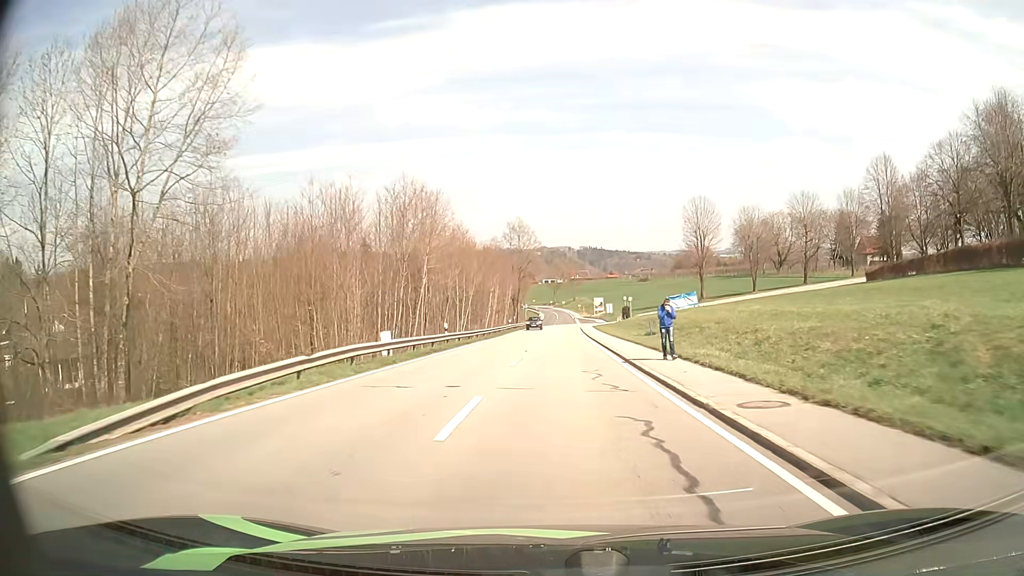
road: tertiary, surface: asphalt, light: Day
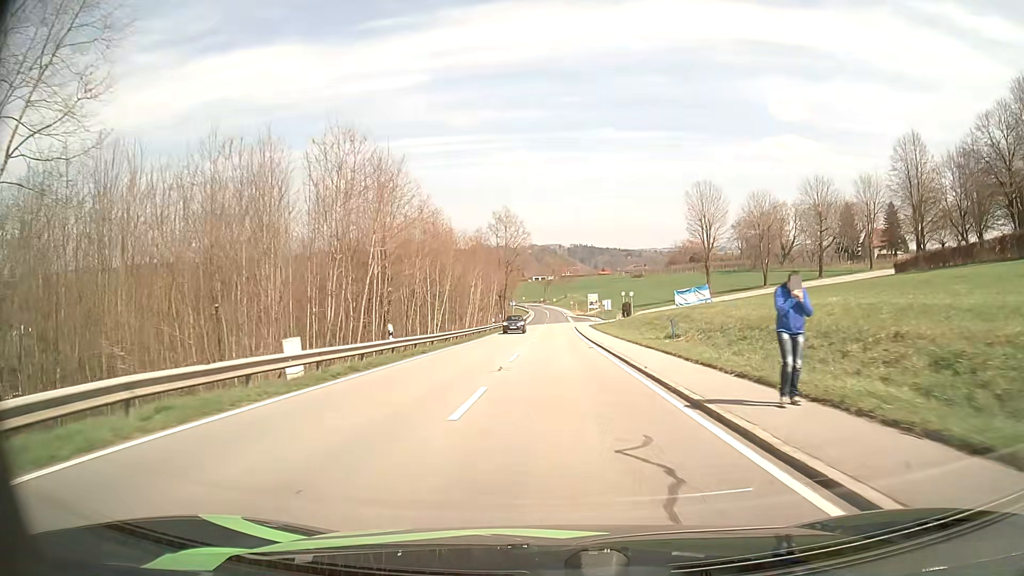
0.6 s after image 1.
(+0.1, +10.2) m; +1°
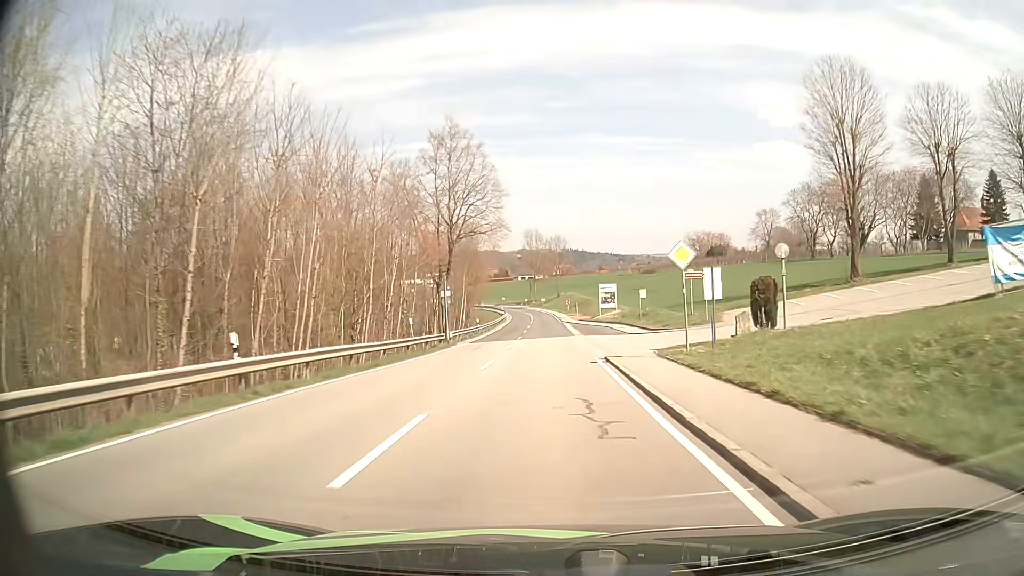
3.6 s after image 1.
(+0.8, +51.3) m; +1°
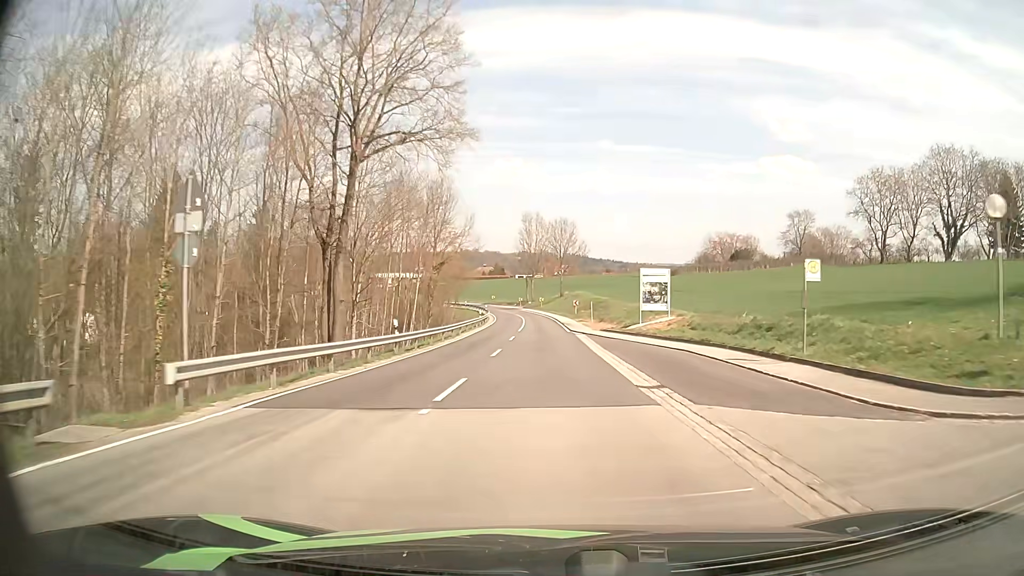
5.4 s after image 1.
(-0.1, +30.8) m; 0°
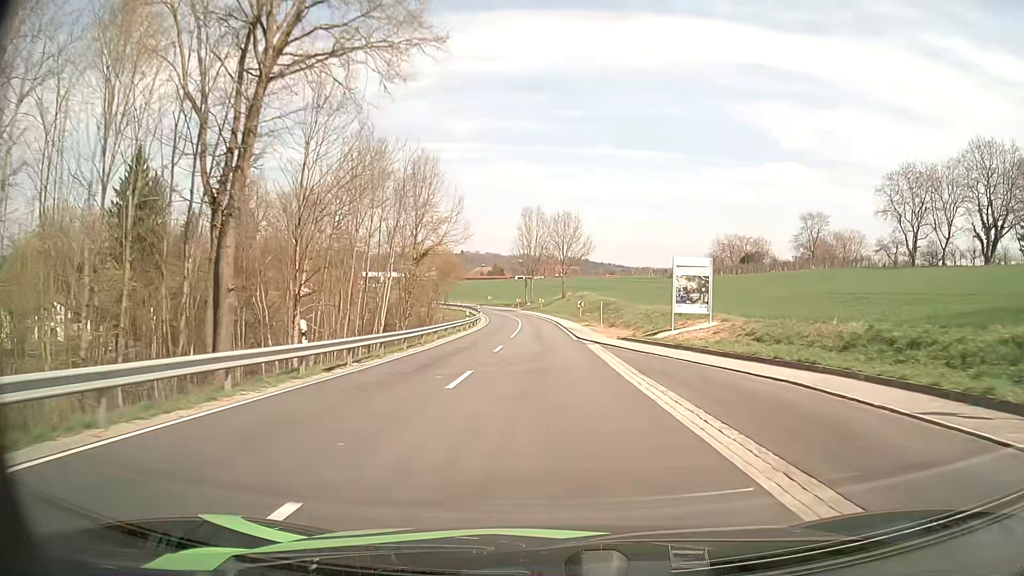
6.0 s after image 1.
(0.0, +10.3) m; 0°
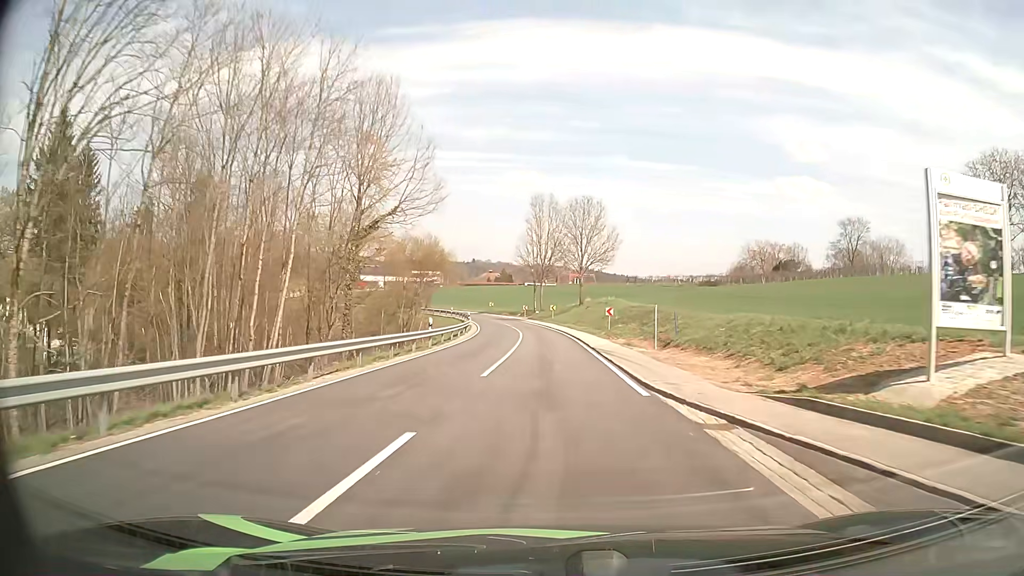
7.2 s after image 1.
(-0.1, +20.4) m; -1°
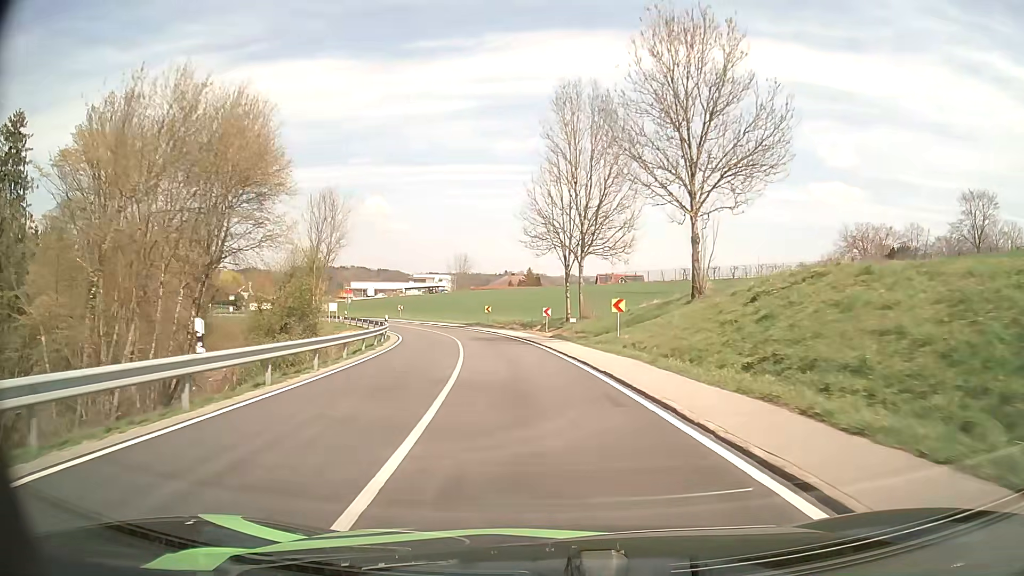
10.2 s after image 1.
(-0.3, +50.0) m; -2°
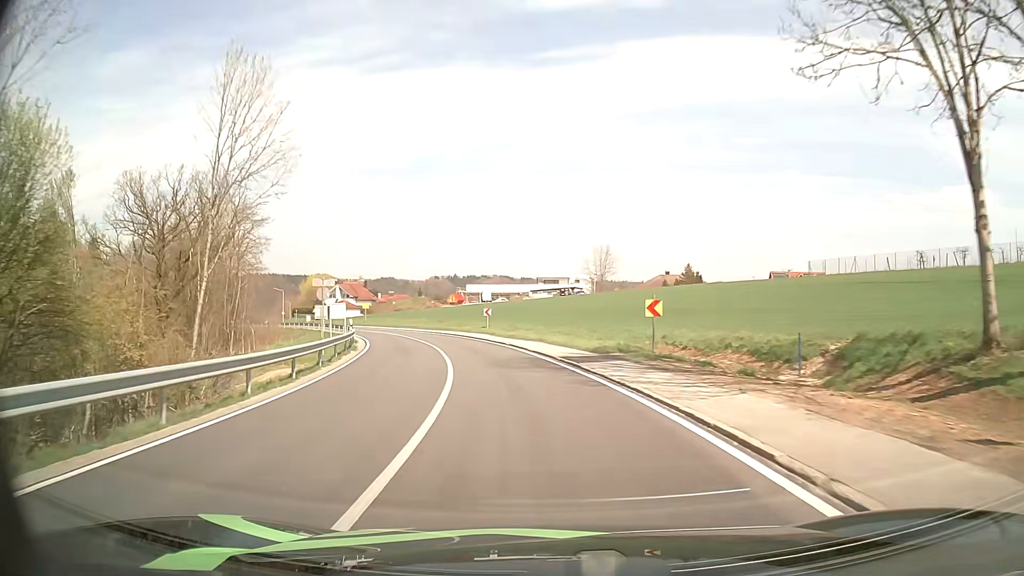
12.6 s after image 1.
(-3.7, +37.9) m; -12°
(0, +10) (-1, +20) (-3, +30) (-6, +39) (-9, +49) (-13, +58) (-17, +67) (-21, +76) (-26, +85) (-31, +94) m
